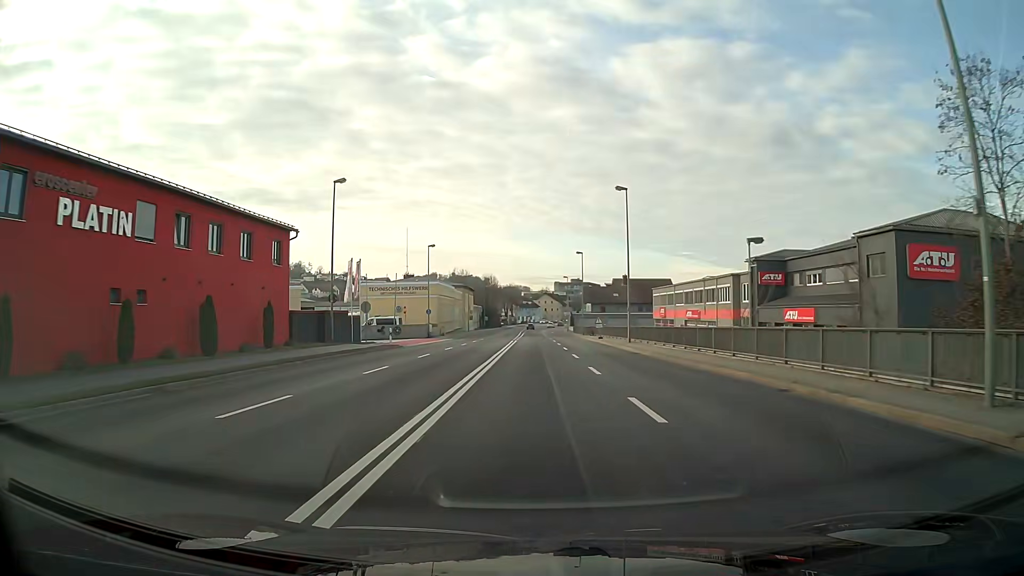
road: primary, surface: asphalt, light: Day
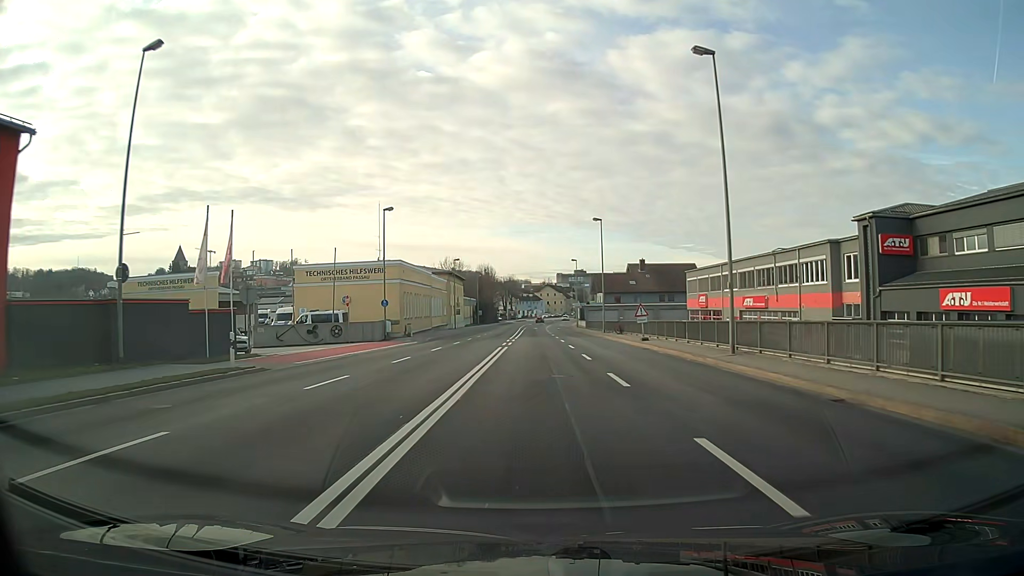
(-0.1, +23.0) m; 0°
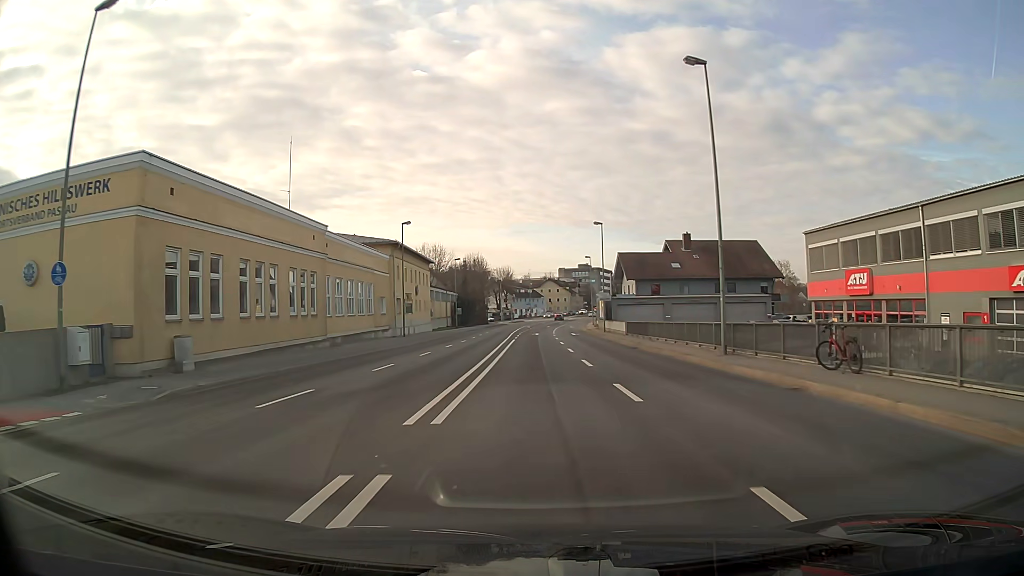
(0.0, +38.4) m; 0°
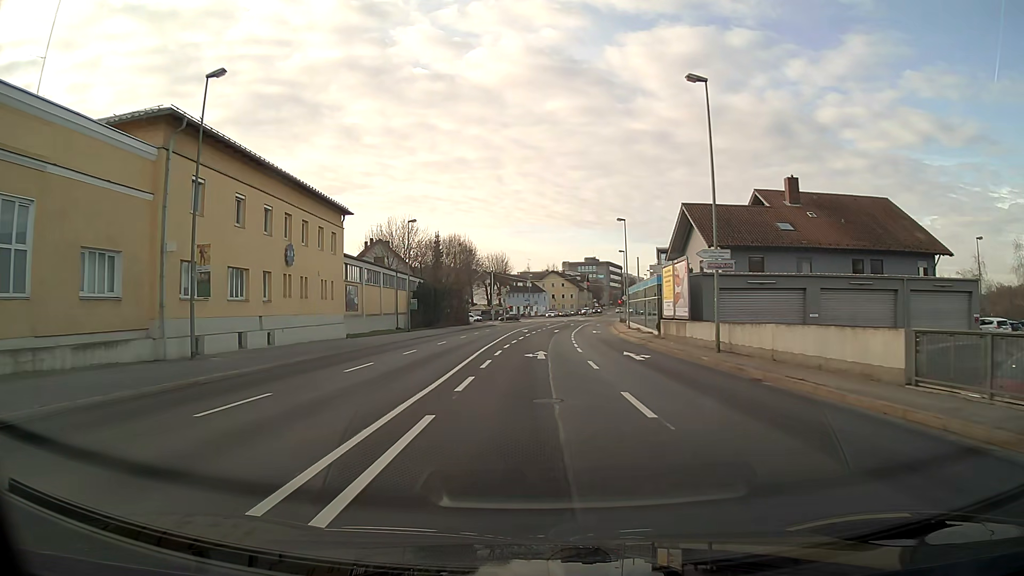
(+0.1, +38.2) m; 0°
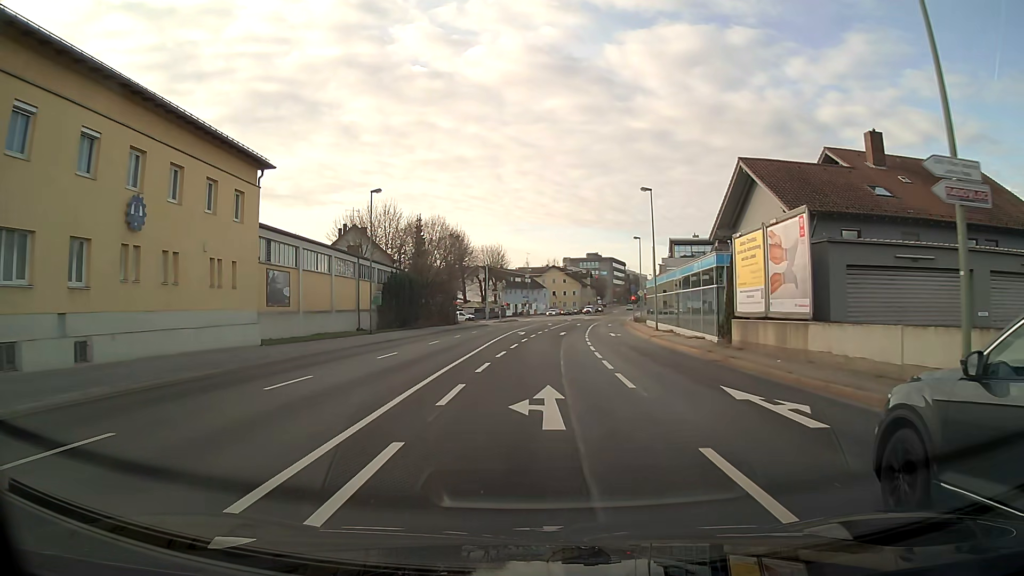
(0.0, +14.5) m; 0°
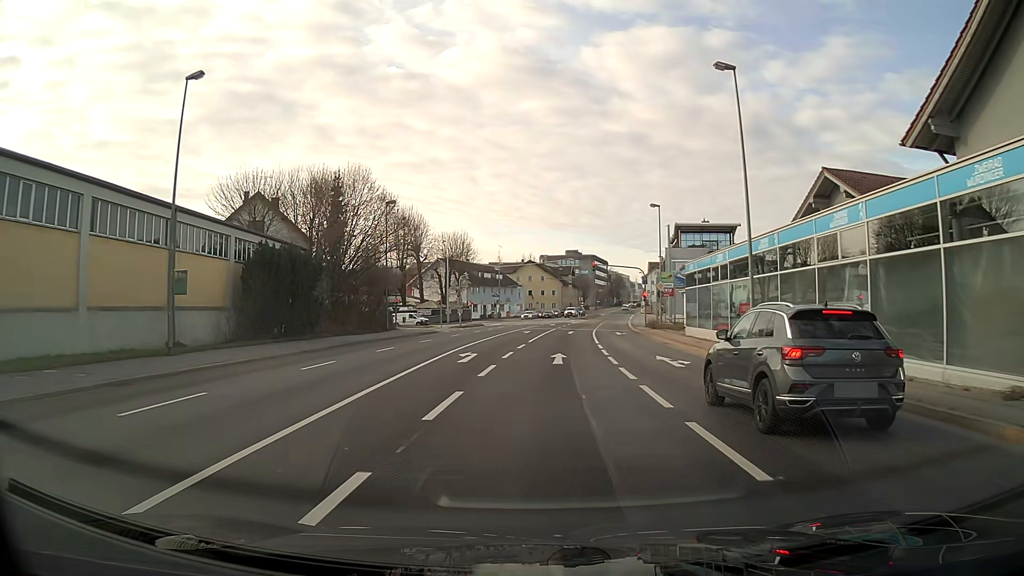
(+0.4, +25.3) m; +2°
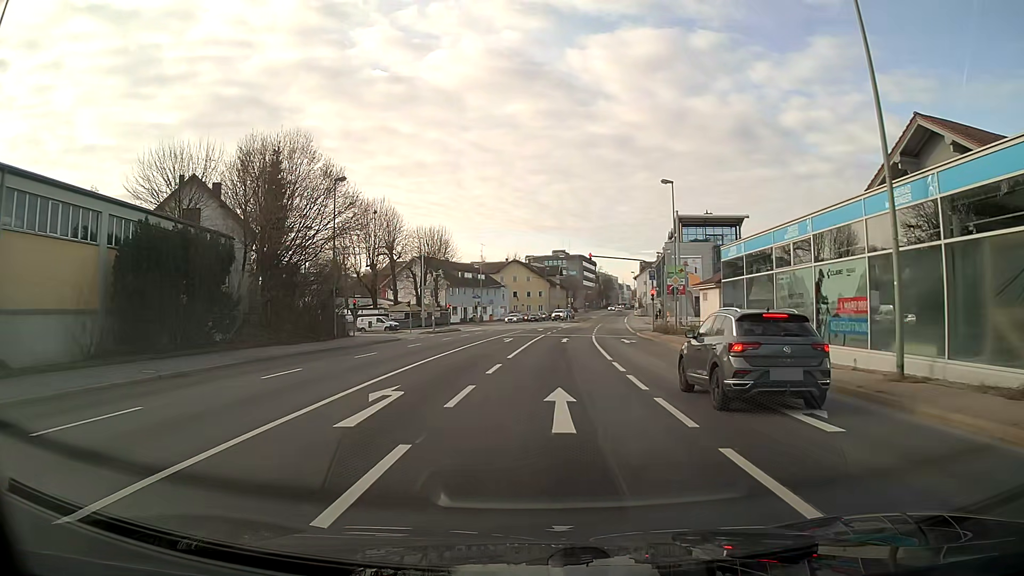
(+0.1, +10.6) m; +1°
